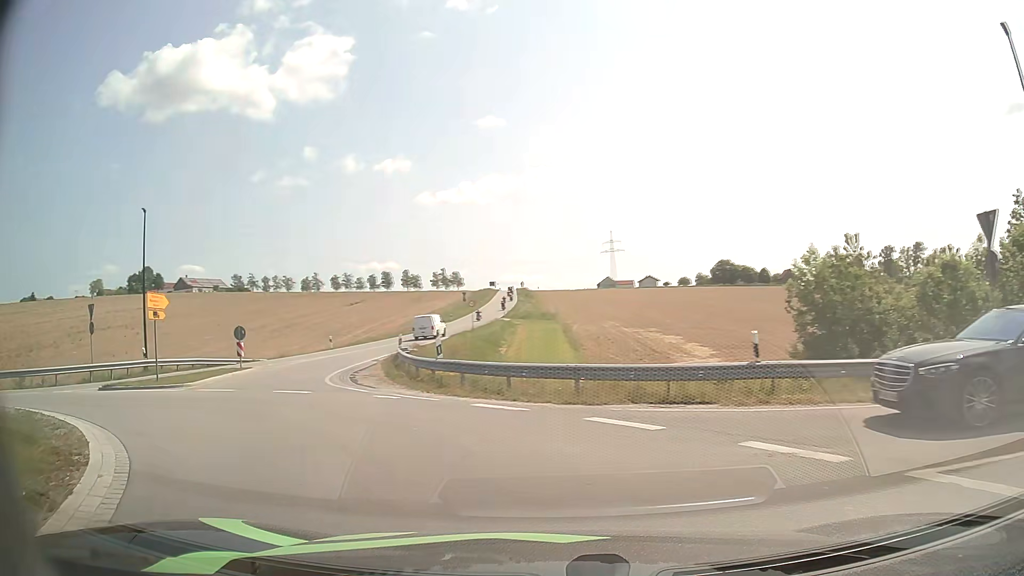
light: Day
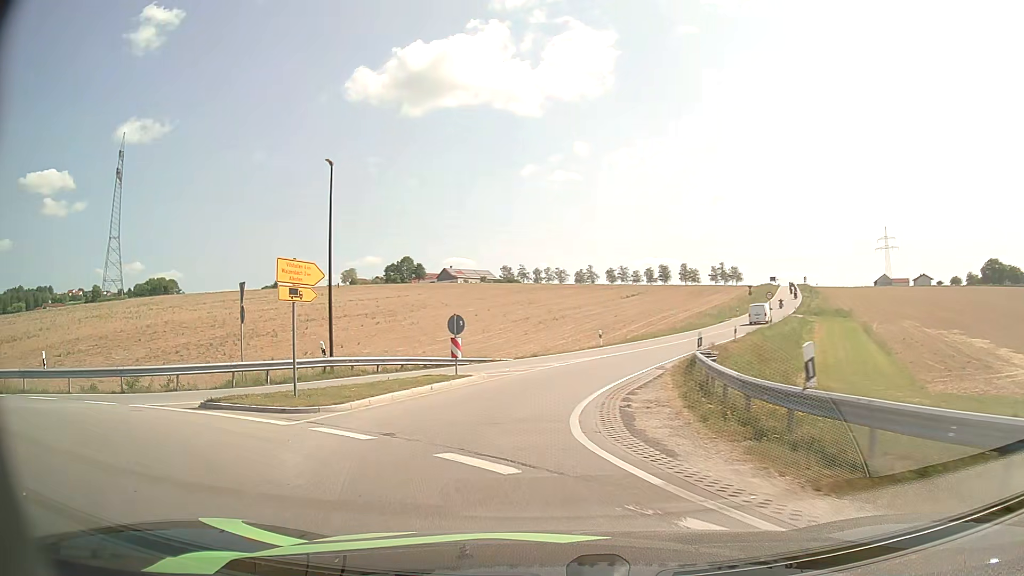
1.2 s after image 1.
(-2.1, +9.4) m; -24°
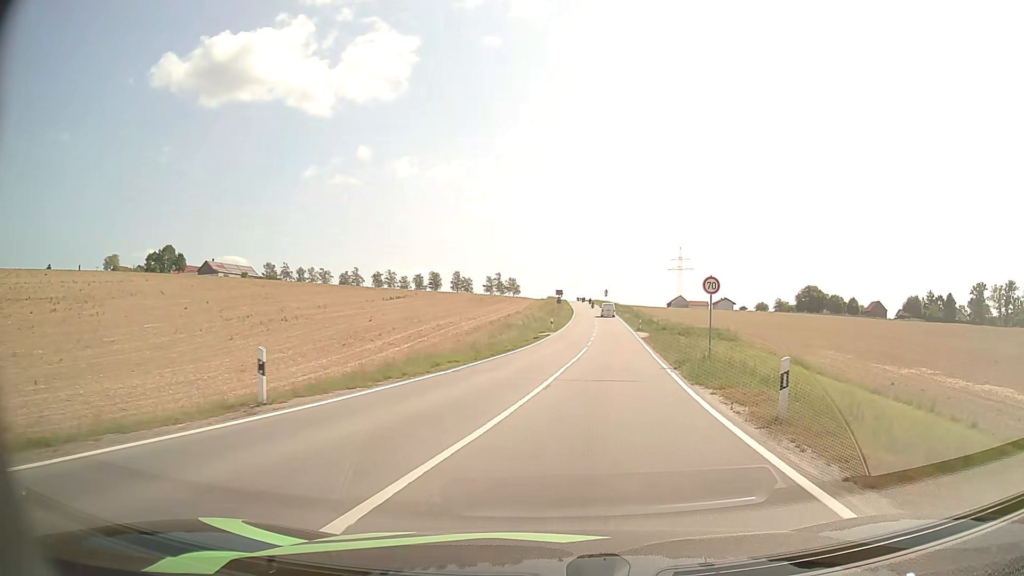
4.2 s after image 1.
(+3.3, +29.9) m; +19°
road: tertiary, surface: asphalt
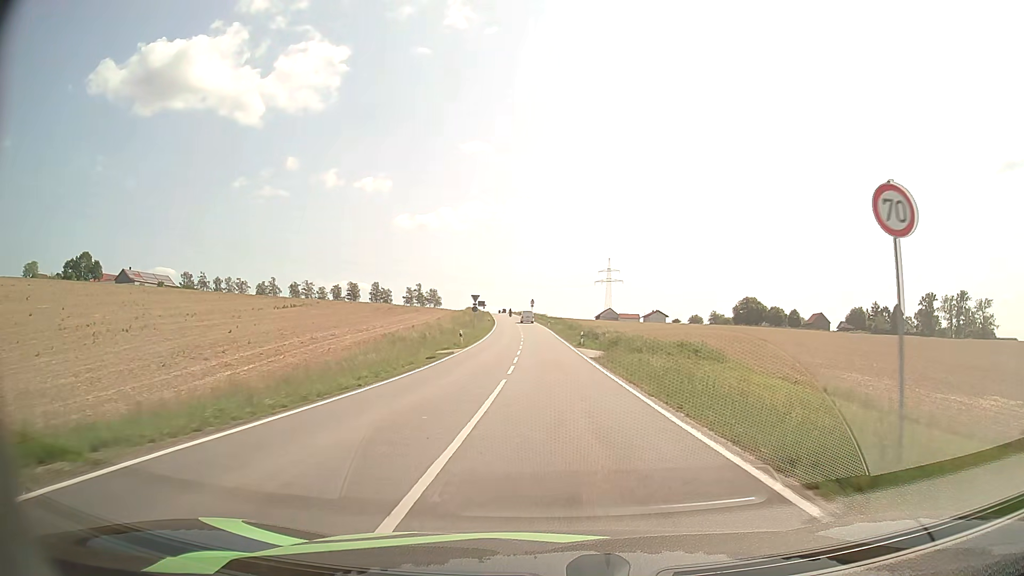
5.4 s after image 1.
(+1.0, +16.5) m; +6°
(0, +10) (0, +20) (0, +30) (0, +40) (0, +50) (0, +60) (-1, +70) (-1, +80) (-2, +90) (-3, +100) m
